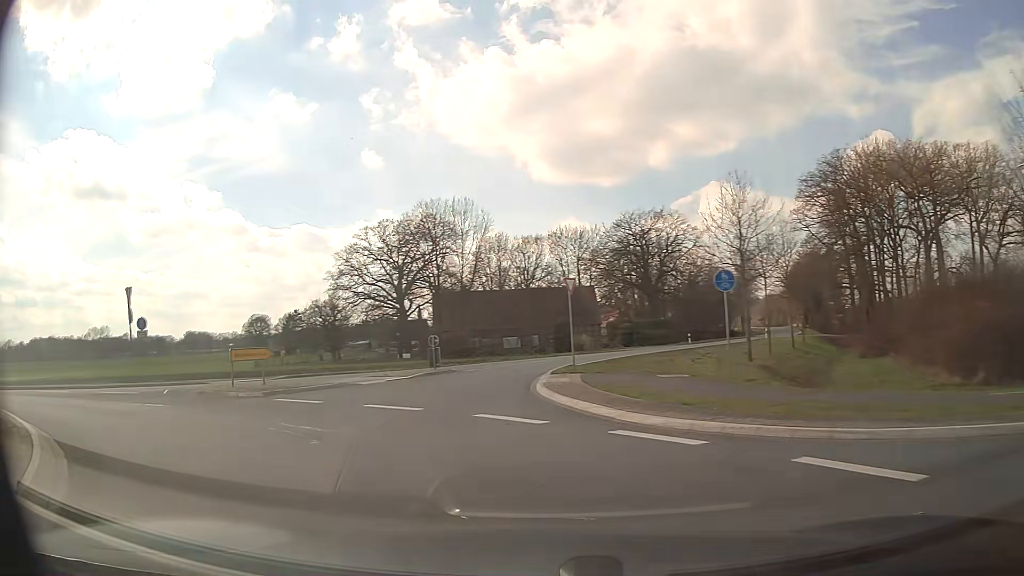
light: Day
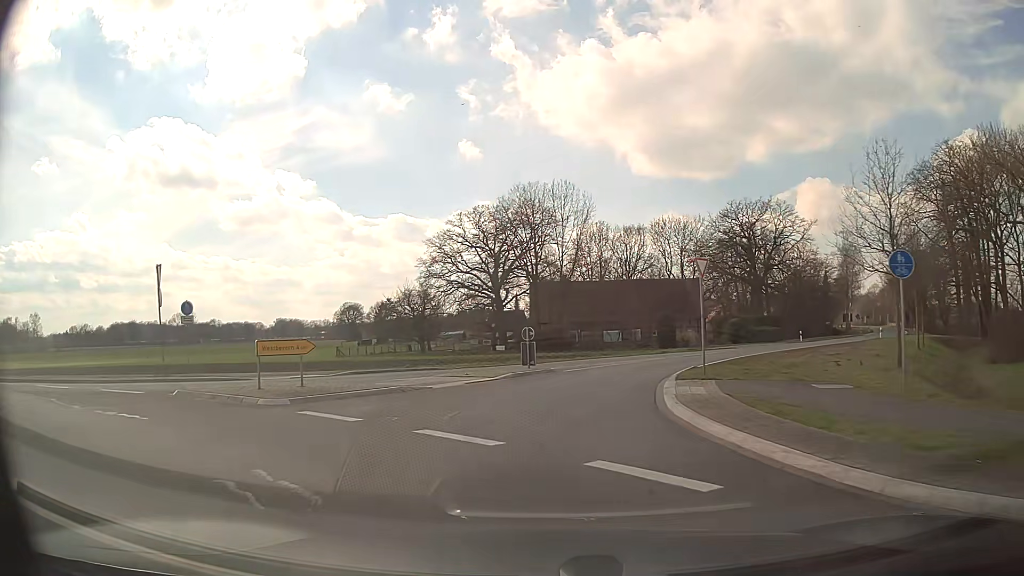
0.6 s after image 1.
(-0.4, +4.6) m; -8°
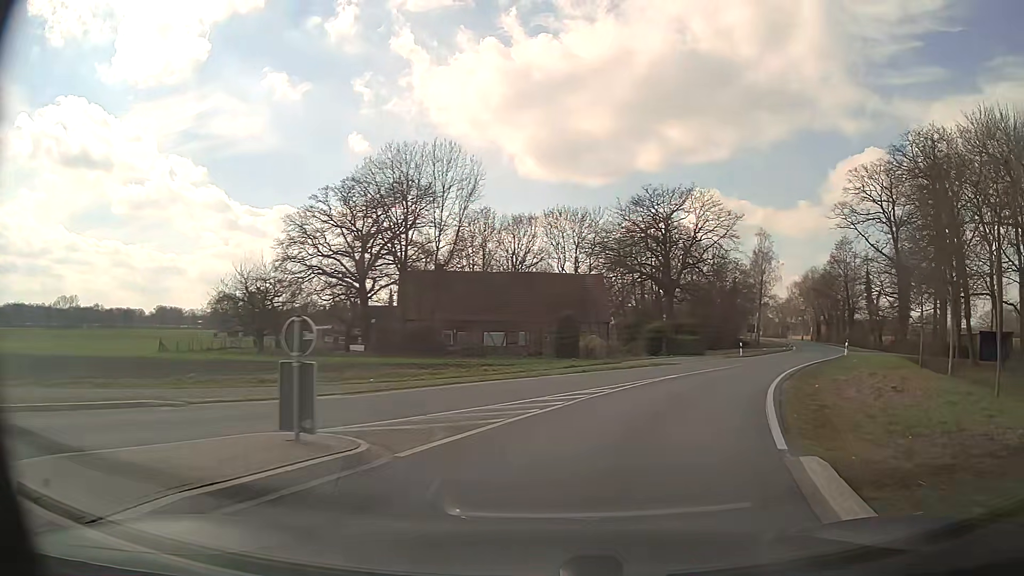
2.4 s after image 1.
(+0.5, +14.9) m; +10°
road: secondary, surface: asphalt
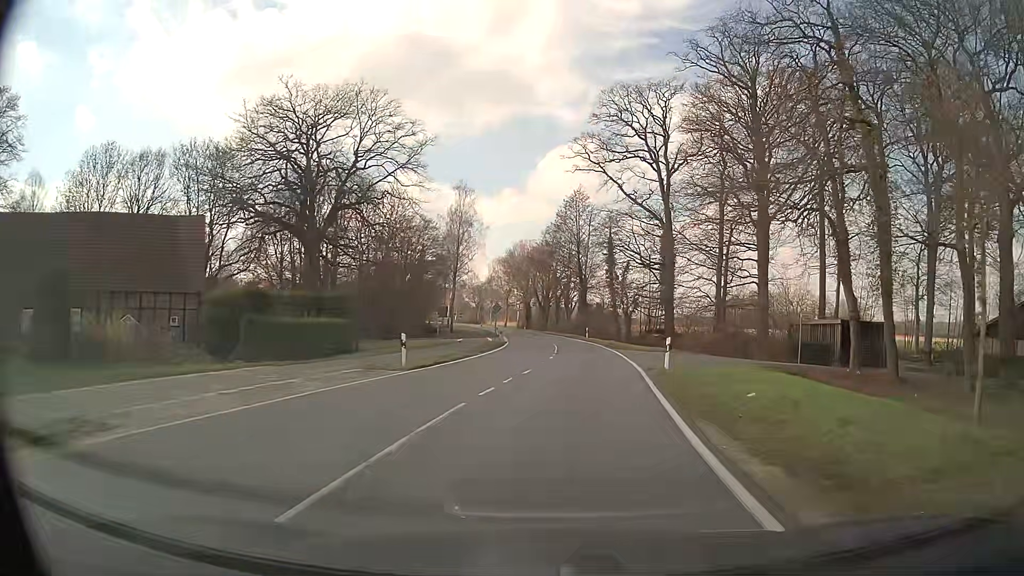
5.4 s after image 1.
(+9.1, +29.0) m; +26°
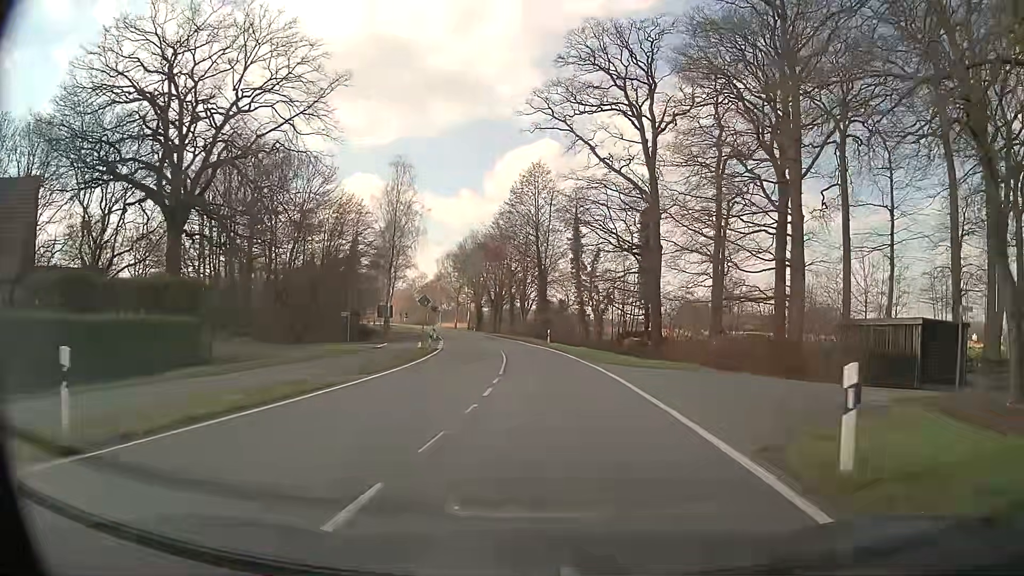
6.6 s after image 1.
(+0.5, +15.1) m; +4°
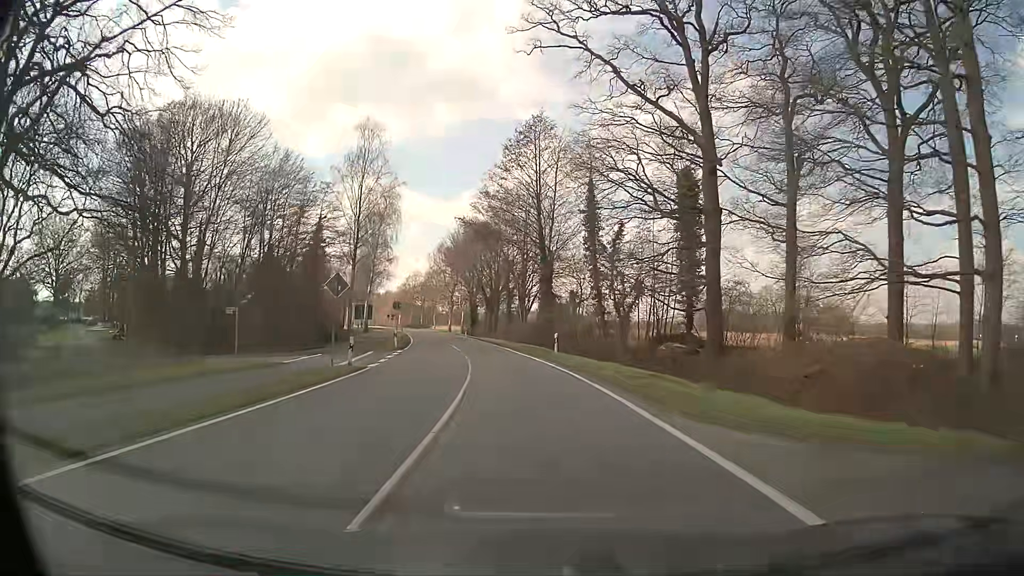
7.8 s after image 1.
(+0.1, +16.8) m; 0°
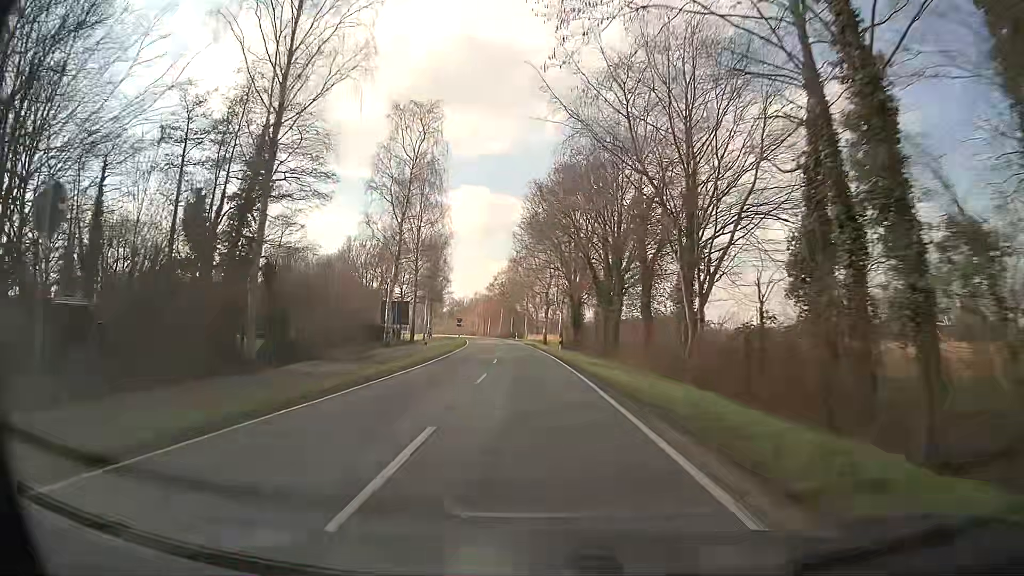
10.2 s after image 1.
(-3.4, +39.0) m; -10°
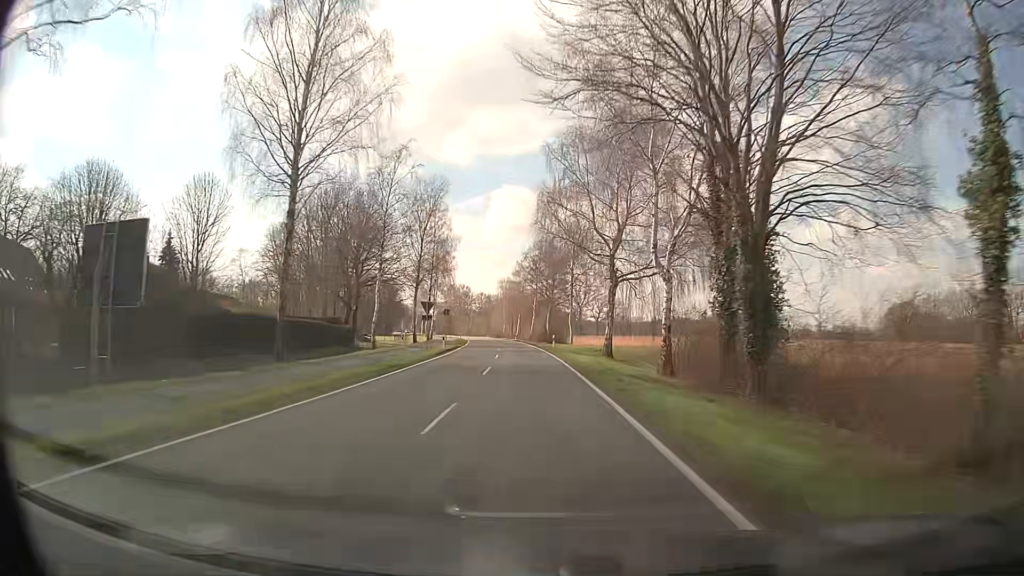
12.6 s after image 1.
(-1.2, +46.2) m; -3°
(0, +10) (0, +20) (-1, +30) (-1, +40) (-2, +50) (-3, +60) (-3, +70) (-4, +80) (-6, +90) (-7, +100) m
